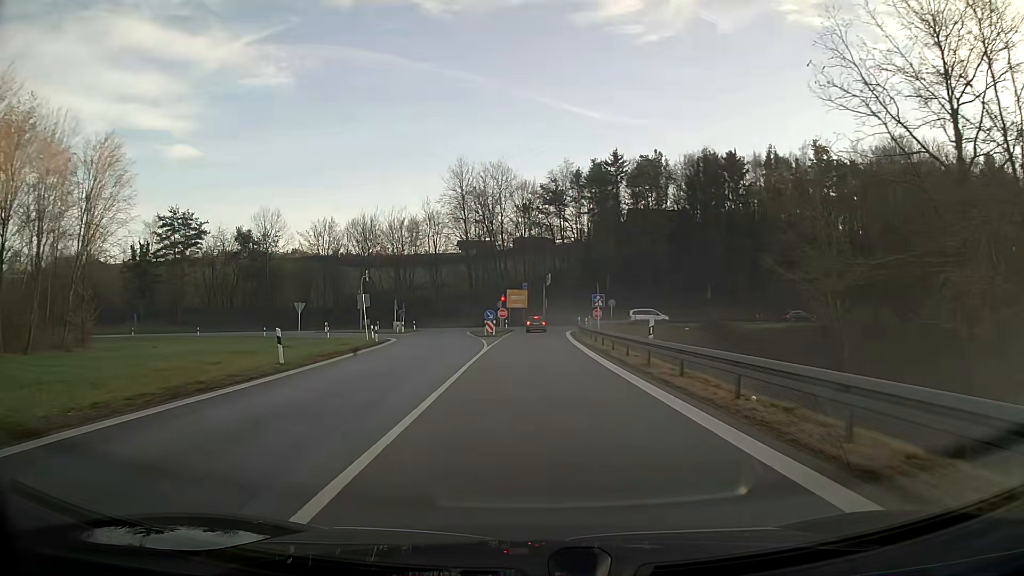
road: motorway_link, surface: asphalt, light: Day
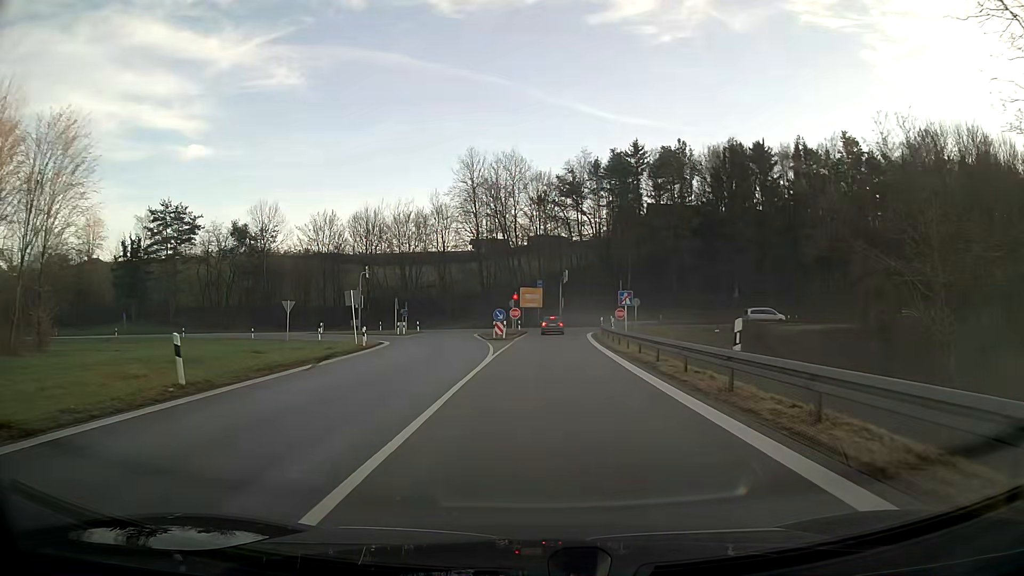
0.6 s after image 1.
(0.0, +6.7) m; -1°
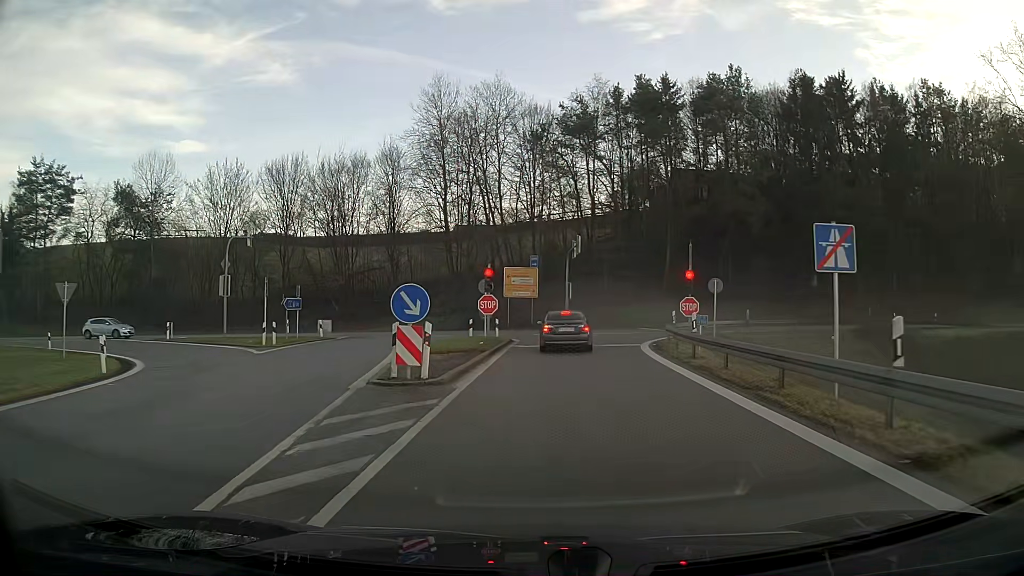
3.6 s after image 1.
(0.0, +28.8) m; 0°
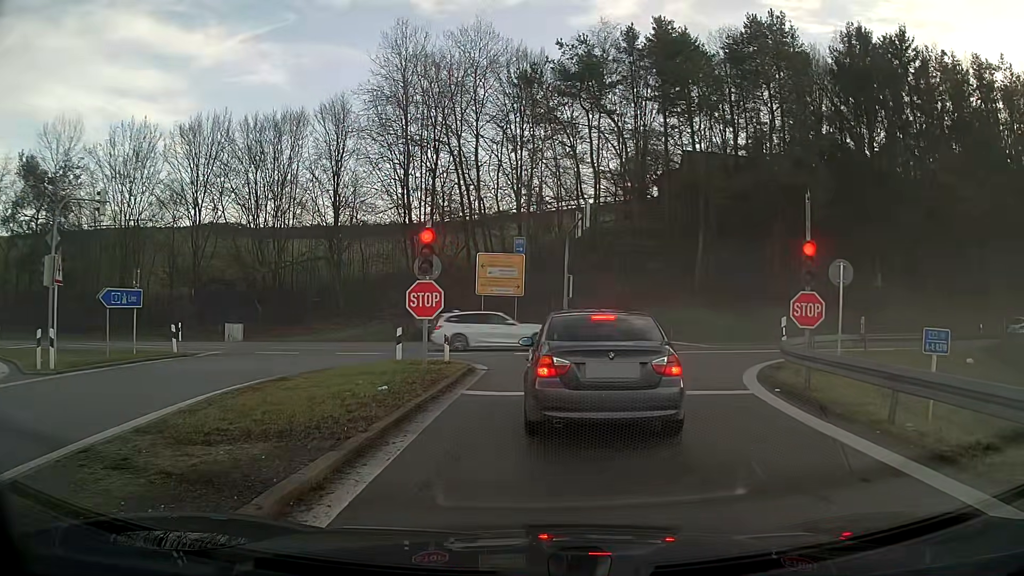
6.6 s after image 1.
(+0.1, +14.8) m; +1°
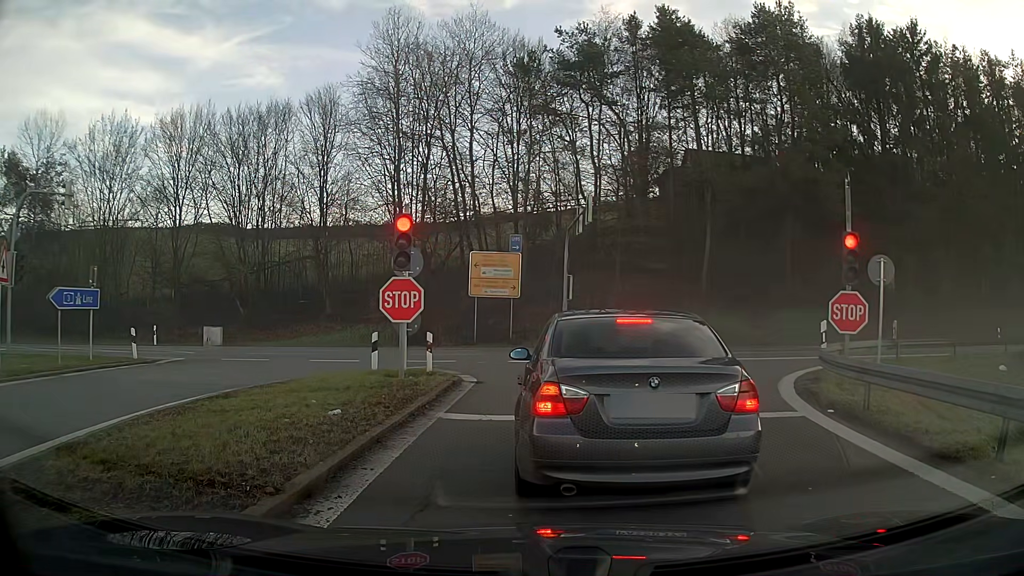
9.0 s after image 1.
(0.0, +2.4) m; 0°
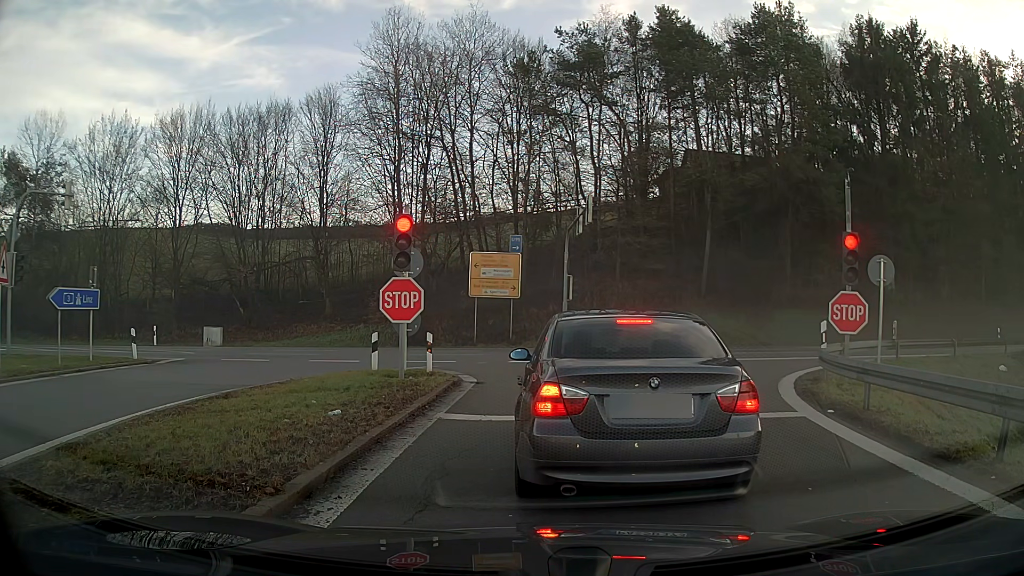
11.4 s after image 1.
(0.0, +0.1) m; 0°
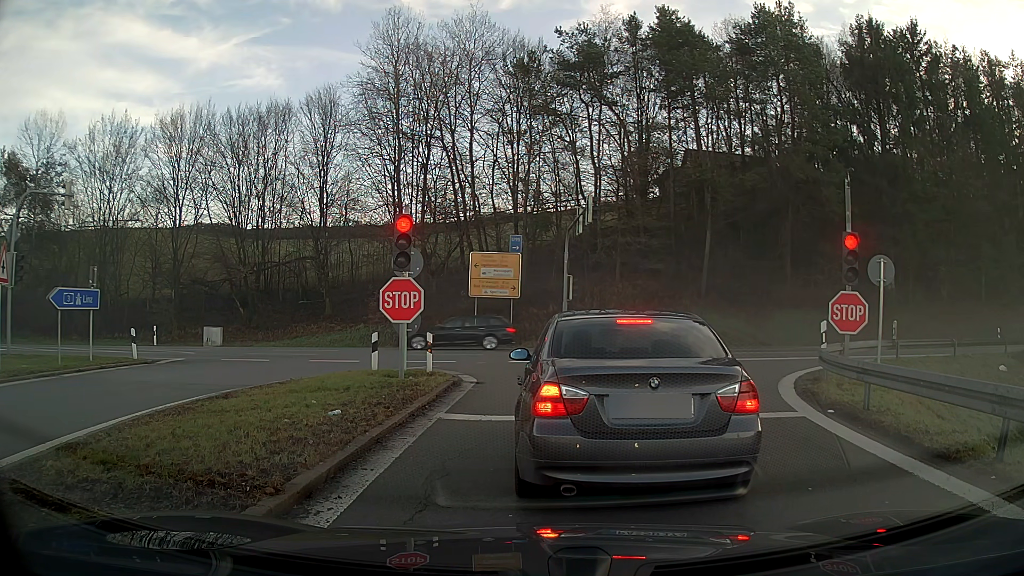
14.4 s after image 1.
(0.0, 0.0) m; 0°
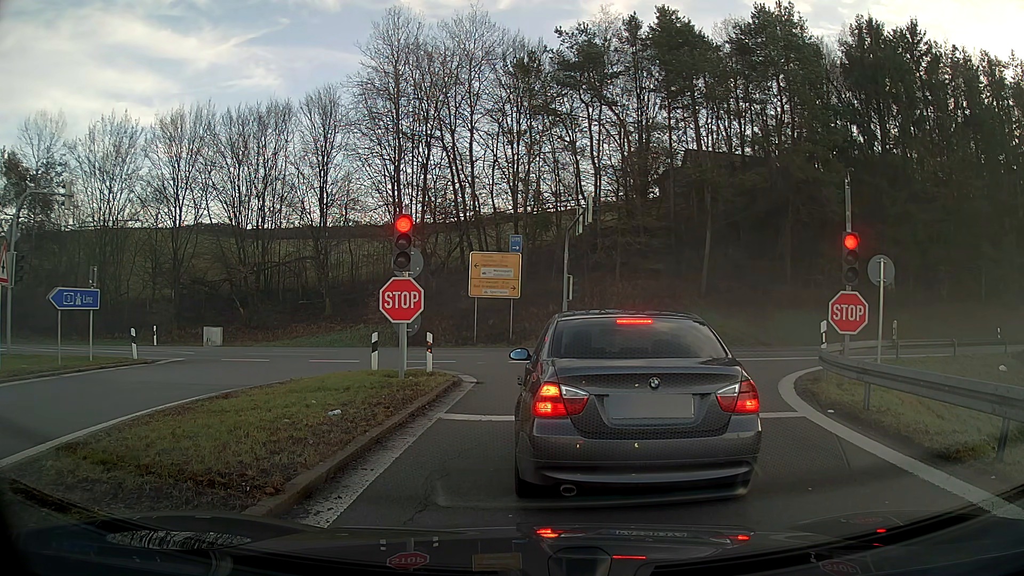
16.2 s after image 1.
(0.0, 0.0) m; 0°
